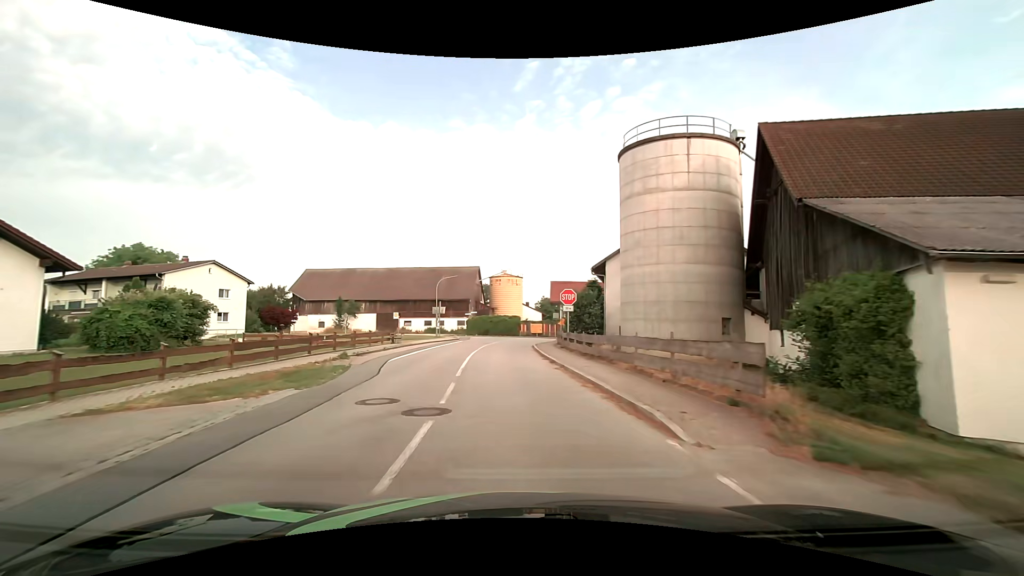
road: secondary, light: Day
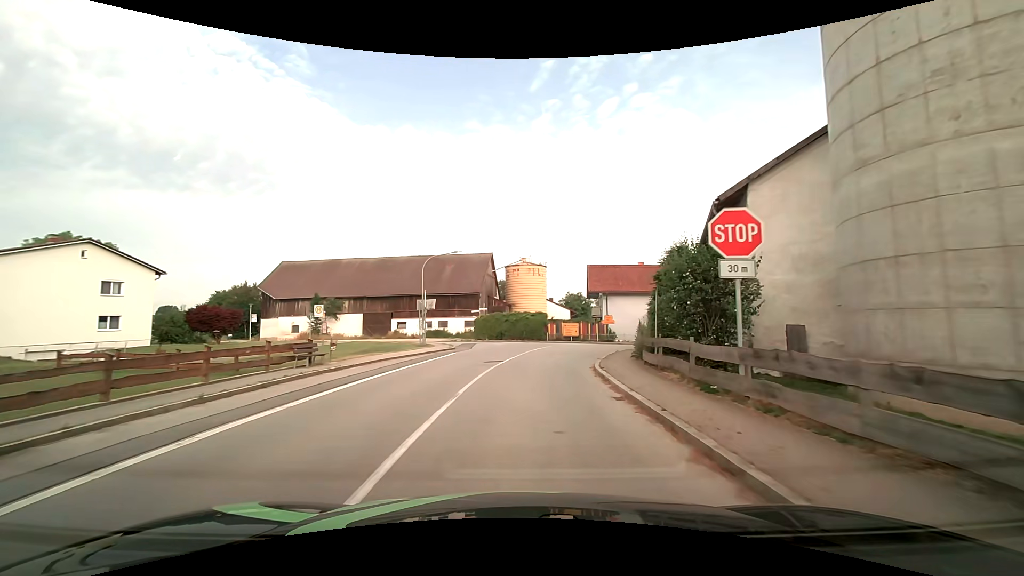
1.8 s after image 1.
(-0.7, +19.1) m; -2°
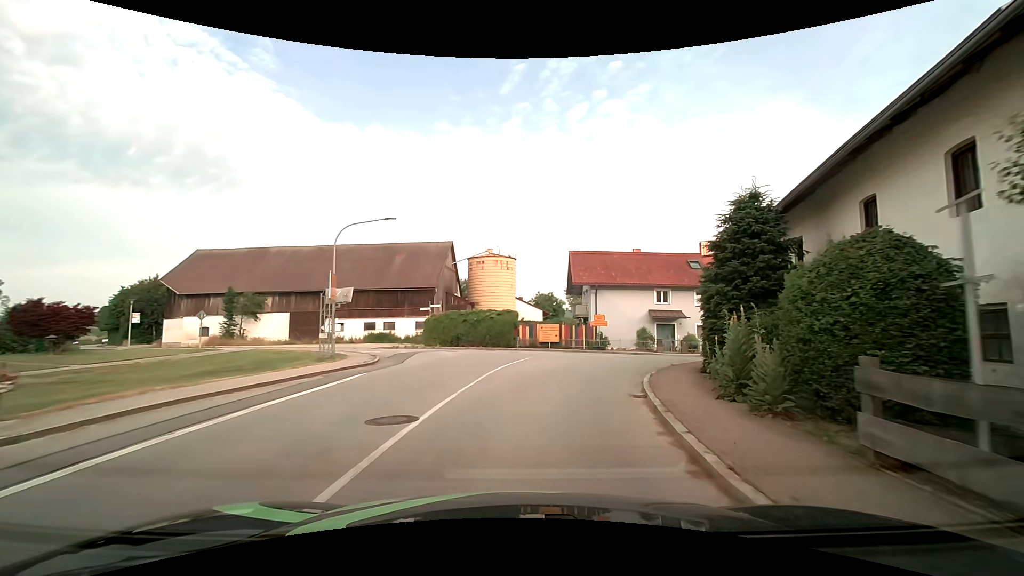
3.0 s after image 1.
(+0.2, +11.7) m; +4°
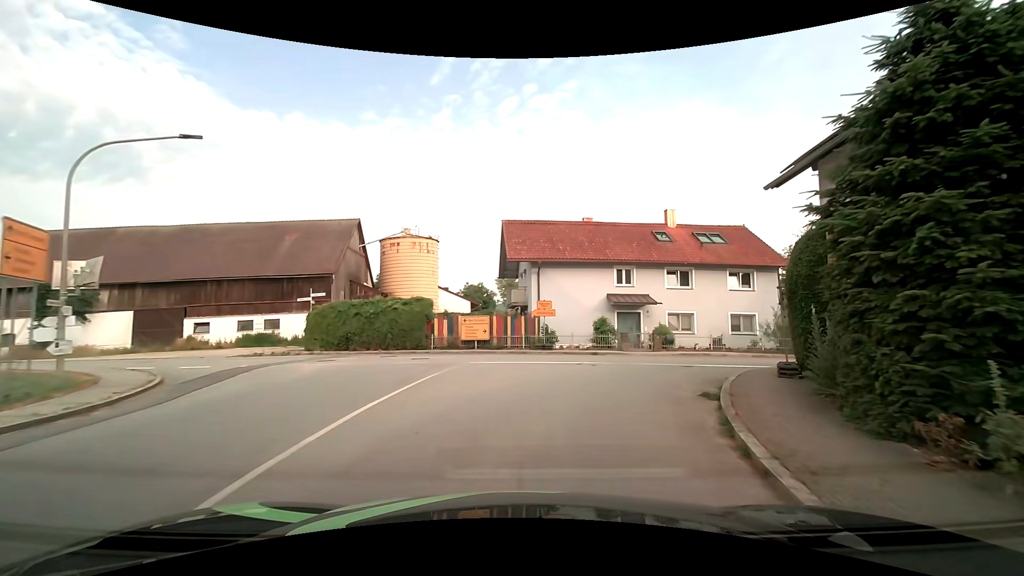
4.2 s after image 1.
(+0.6, +9.8) m; +8°
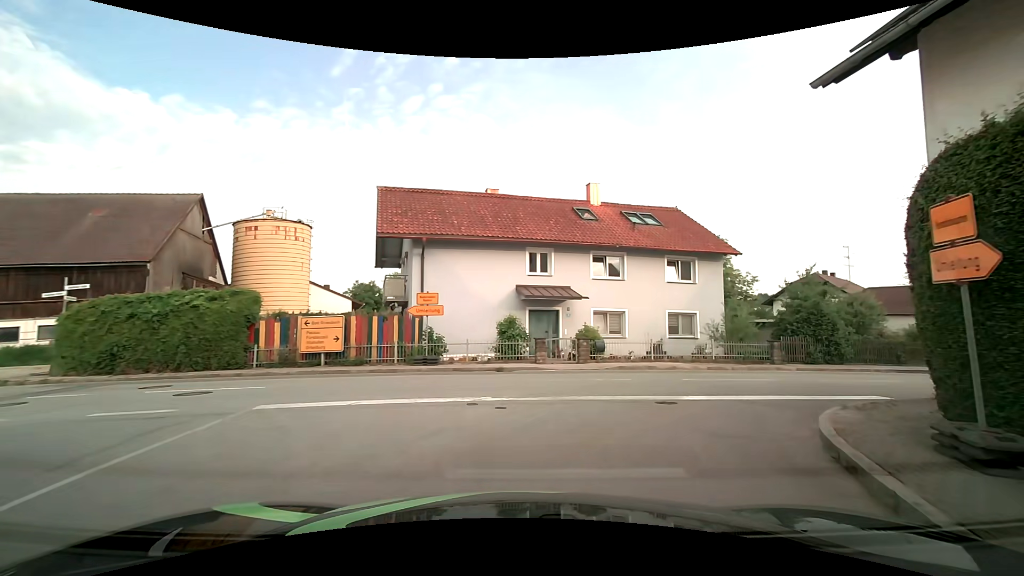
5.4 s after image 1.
(+0.7, +7.5) m; +11°
